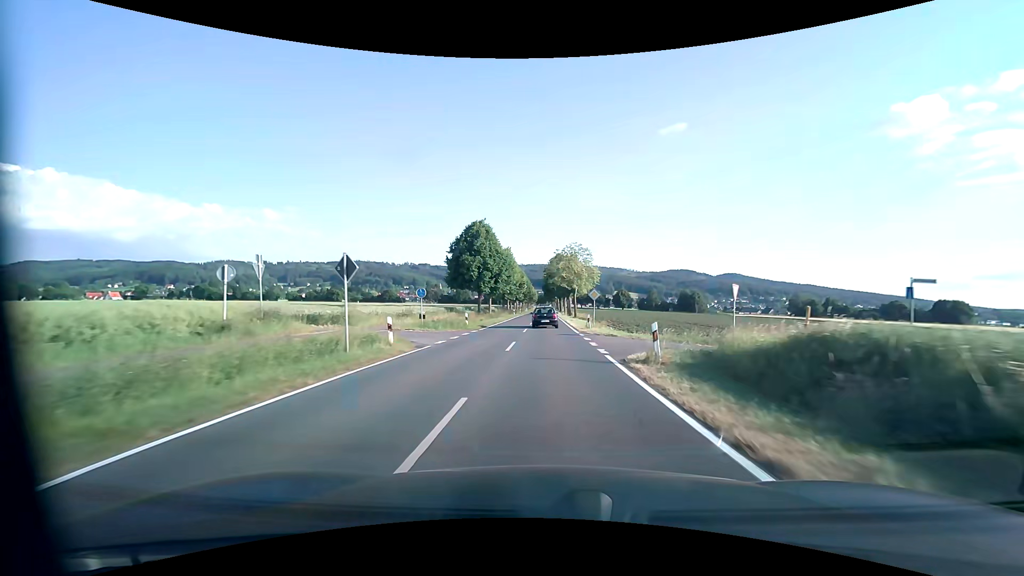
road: tertiary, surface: asphalt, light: Day
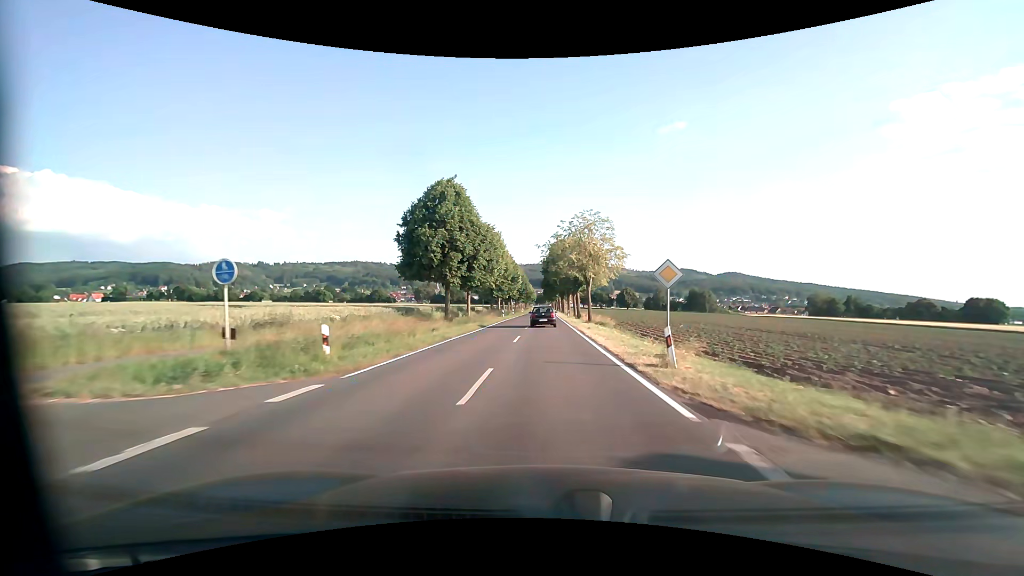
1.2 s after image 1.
(0.0, +20.5) m; 0°
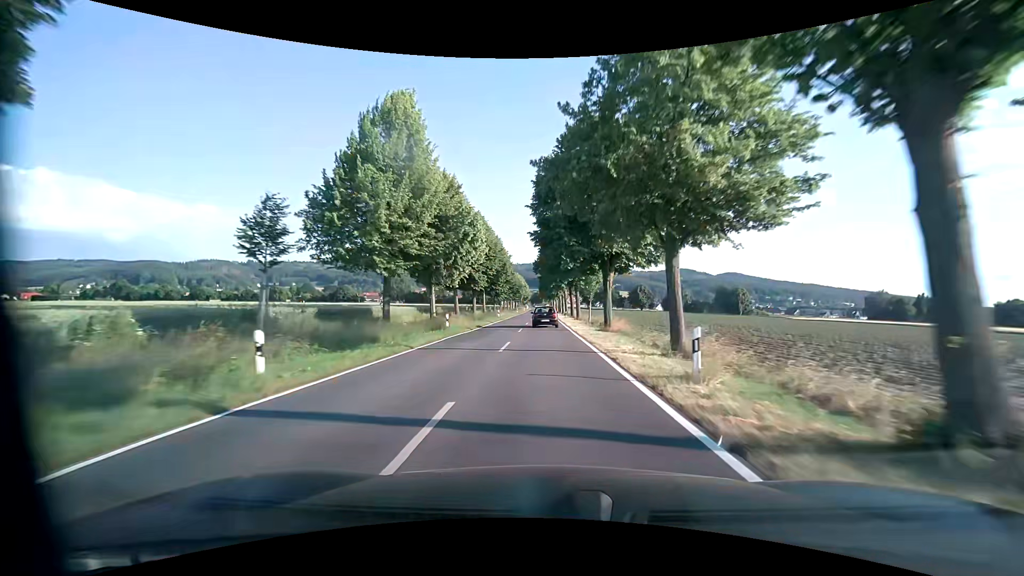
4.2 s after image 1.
(+0.2, +52.1) m; 0°
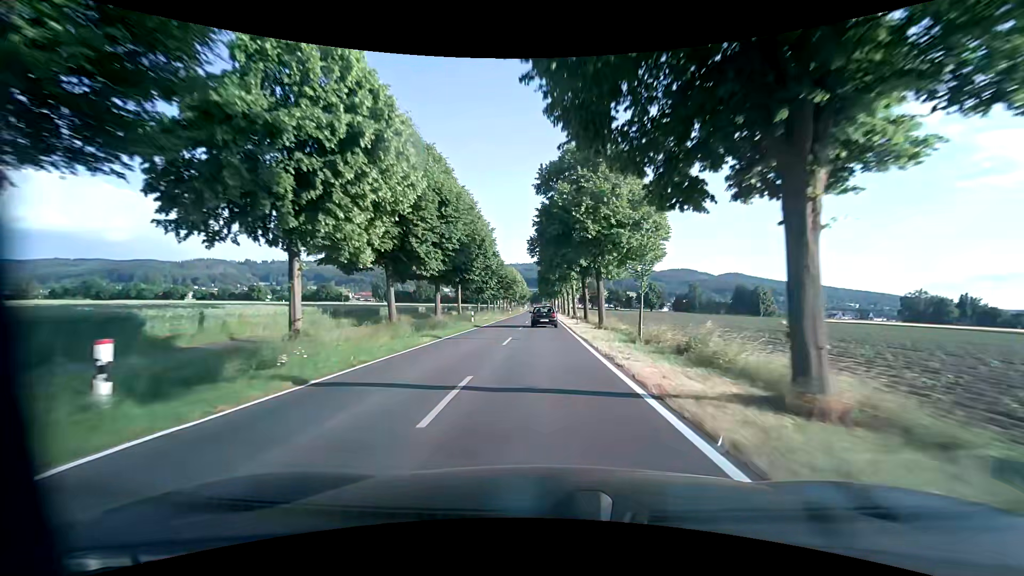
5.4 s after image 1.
(+0.1, +21.5) m; 0°
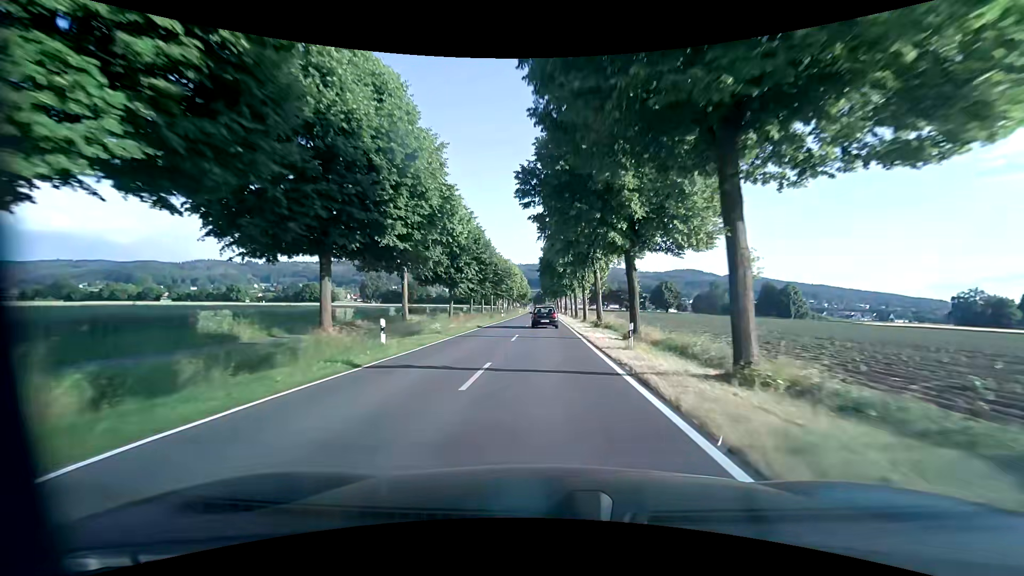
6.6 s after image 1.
(-0.2, +21.6) m; 0°
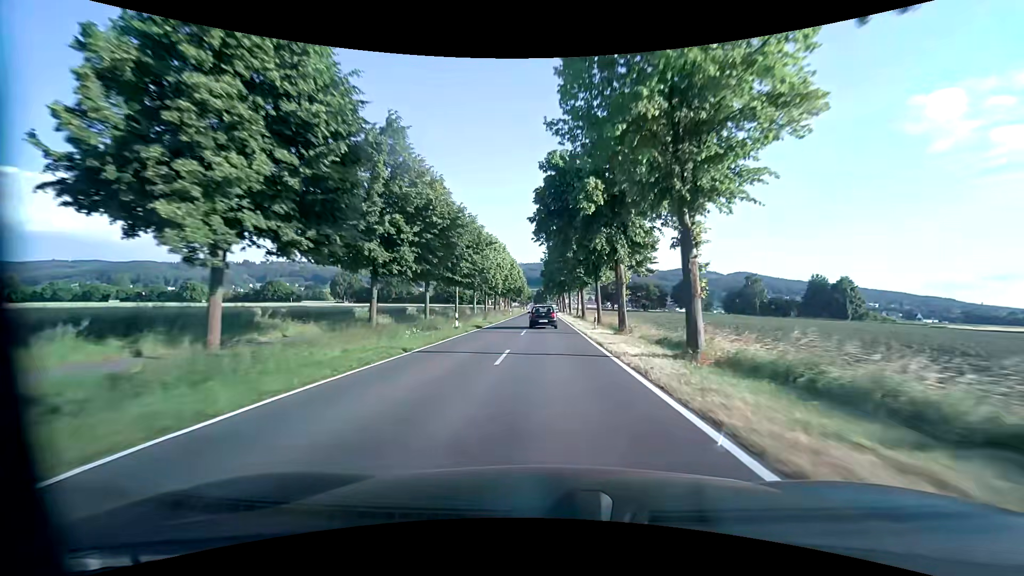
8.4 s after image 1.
(-0.3, +32.6) m; -1°
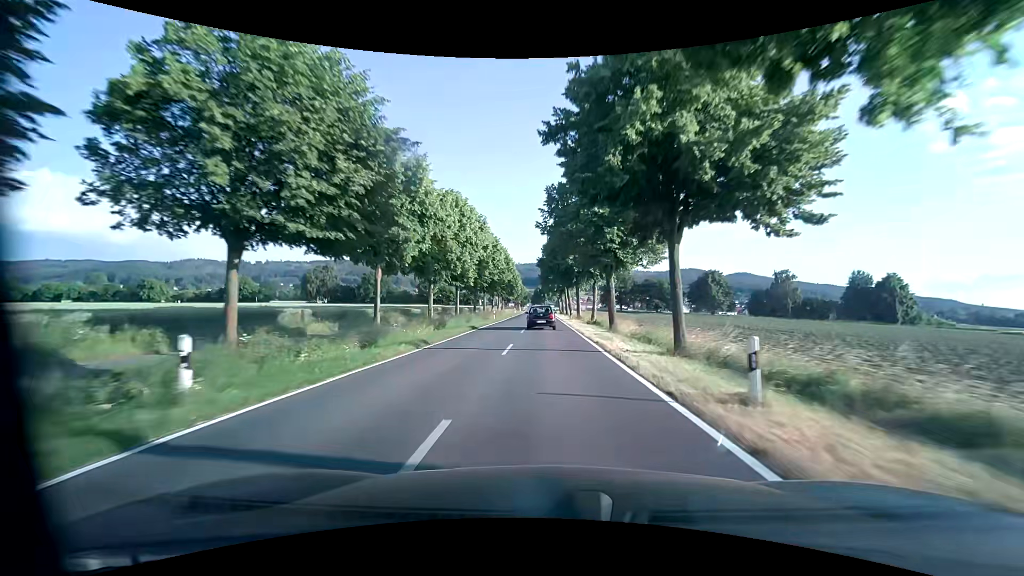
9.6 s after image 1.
(+0.3, +21.6) m; +1°
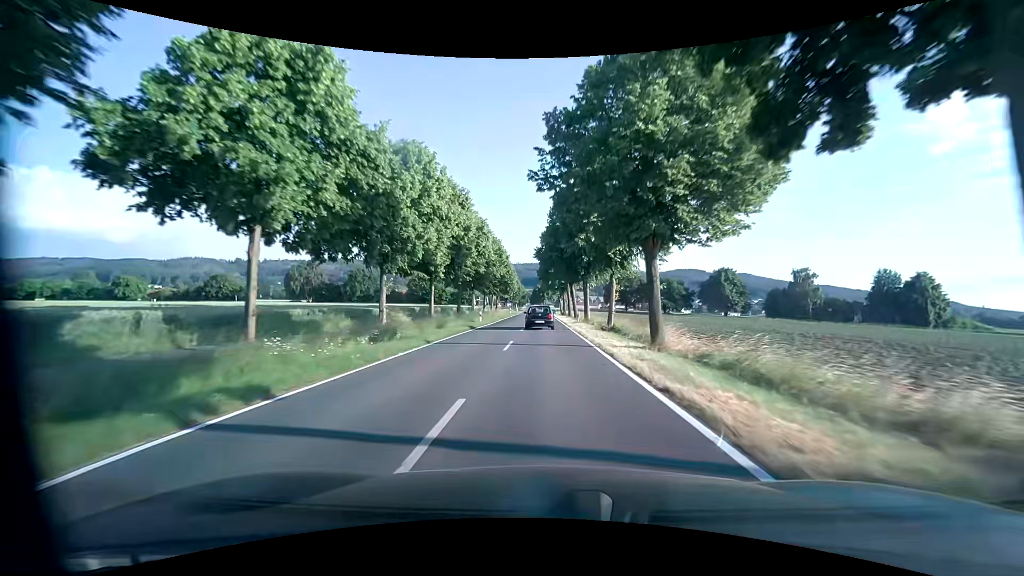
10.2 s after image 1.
(0.0, +10.7) m; 0°
(0, +10) (0, +20) (0, +30) (0, +40) (0, +50) (0, +60) (0, +70) (0, +80) (-1, +90) (-1, +100) m
